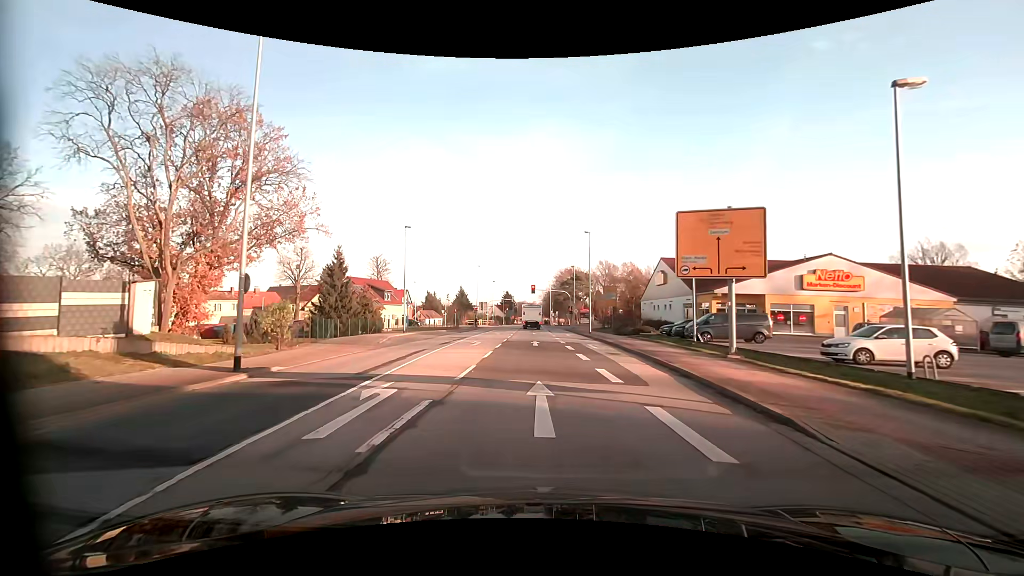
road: primary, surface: asphalt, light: Day
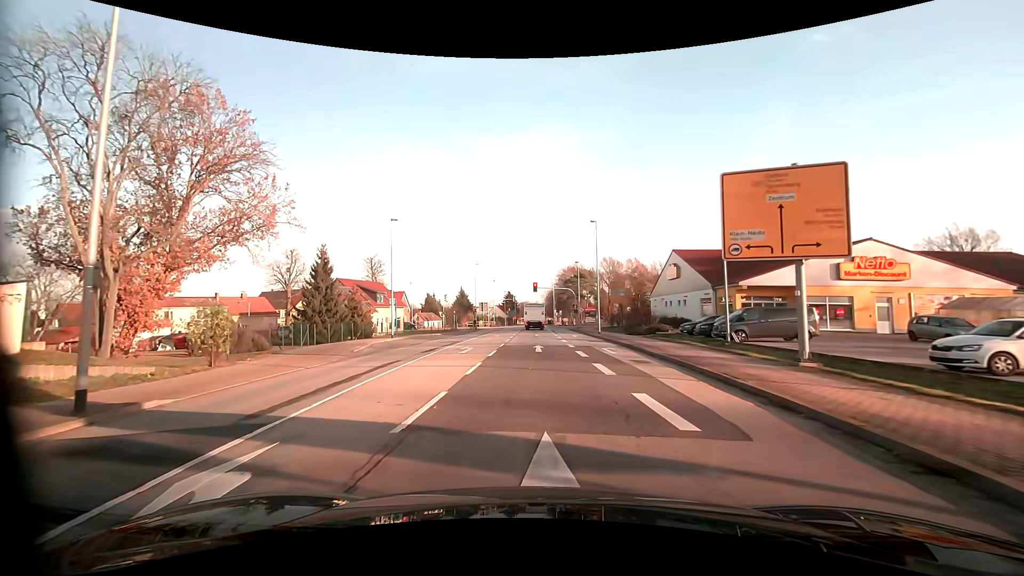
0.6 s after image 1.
(-0.1, +4.9) m; -1°
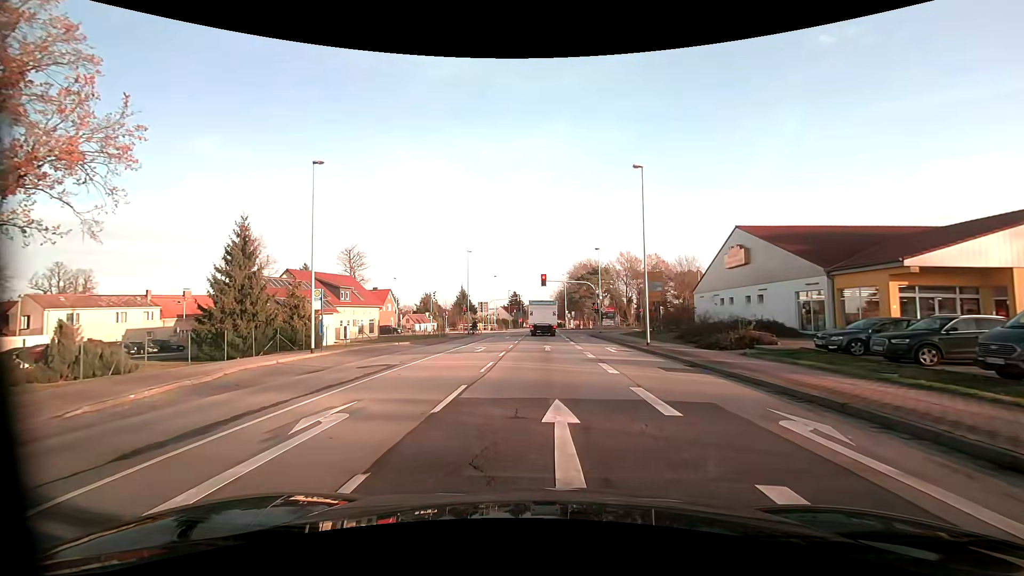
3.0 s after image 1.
(-0.2, +16.5) m; -1°
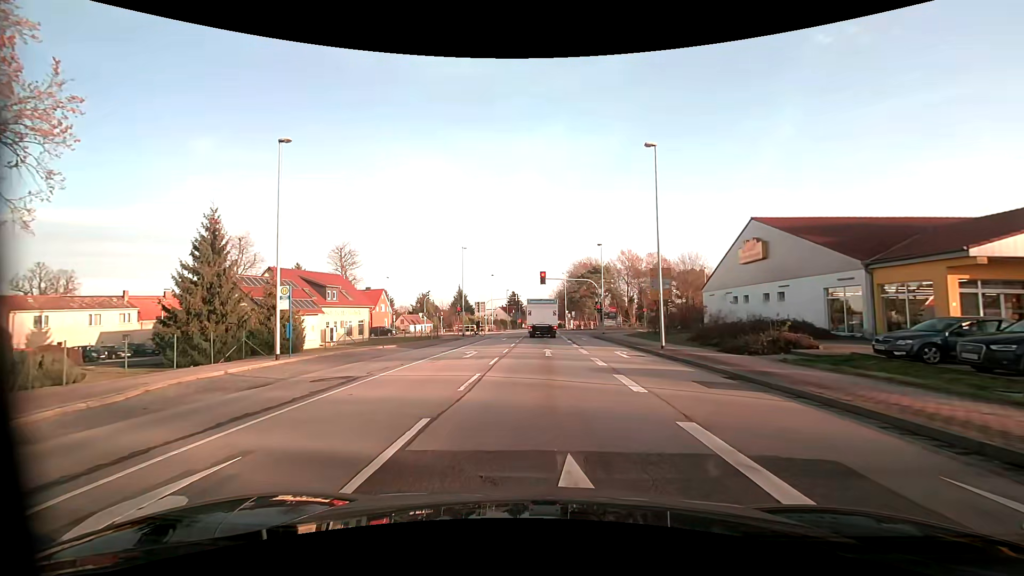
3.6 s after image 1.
(0.0, +3.4) m; 0°
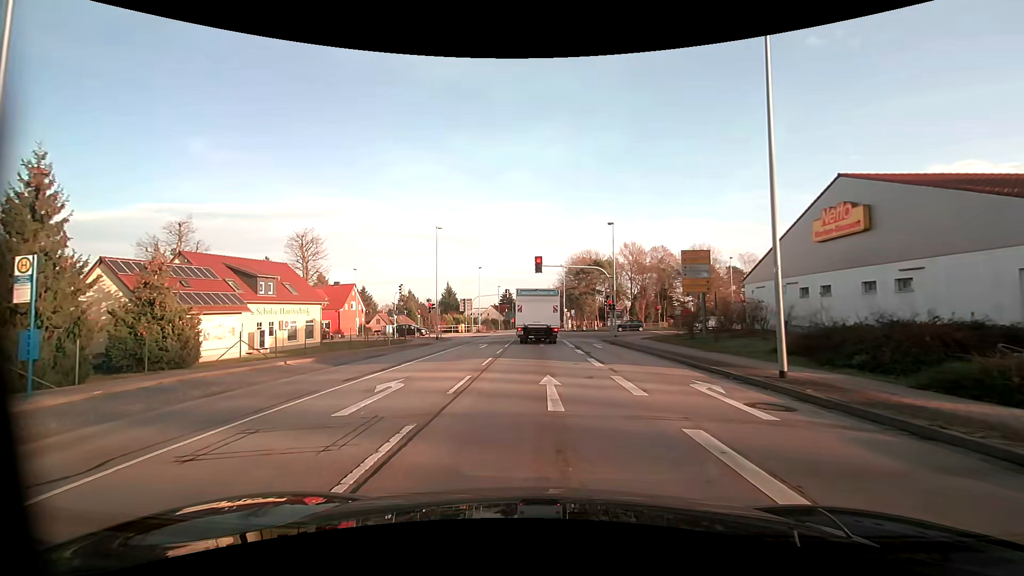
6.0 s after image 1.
(0.0, +12.3) m; +1°
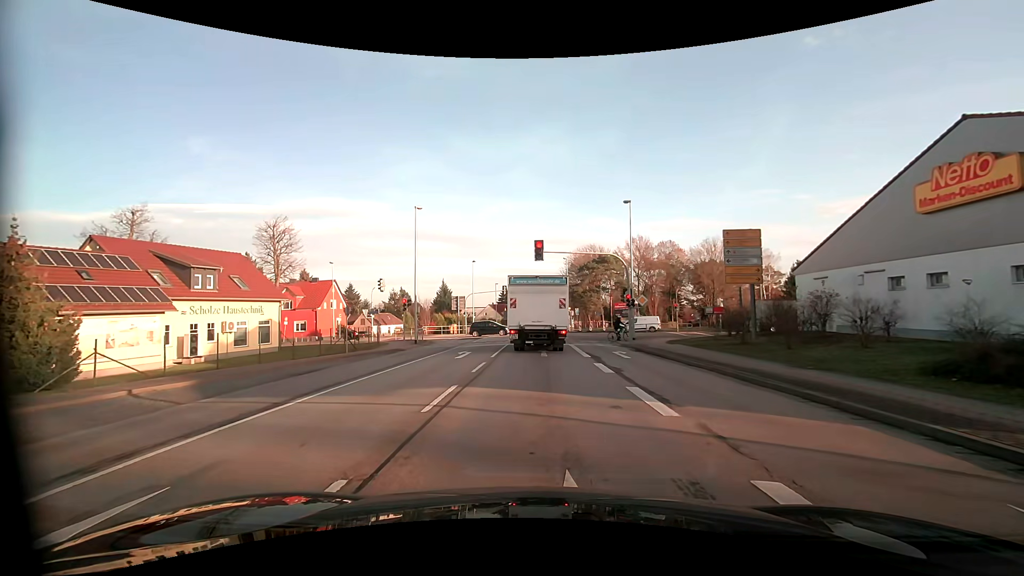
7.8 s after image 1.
(-0.1, +8.1) m; -1°
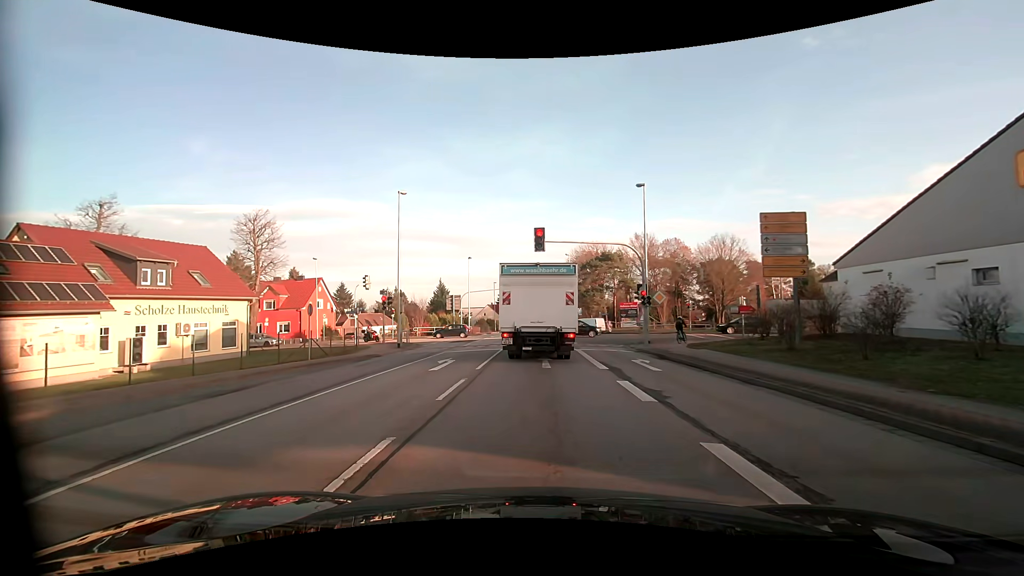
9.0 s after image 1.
(0.0, +4.6) m; 0°
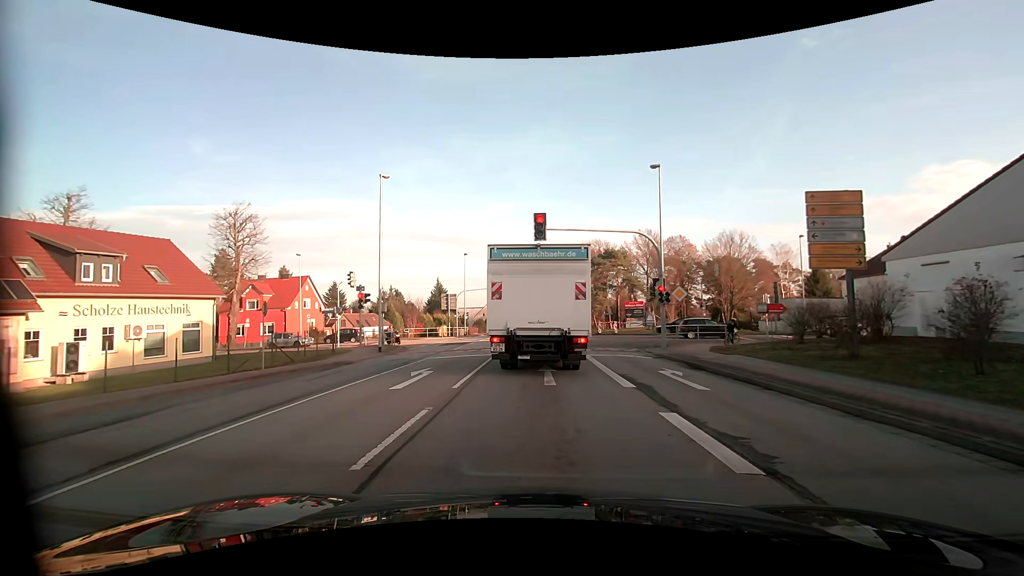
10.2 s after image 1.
(0.0, +3.9) m; -1°
(0, +10) (0, +20) (0, +30) (+1, +40) (+1, +50) (+1, +60) (+1, +70) (+1, +80) (+1, +90) (+1, +100) m
